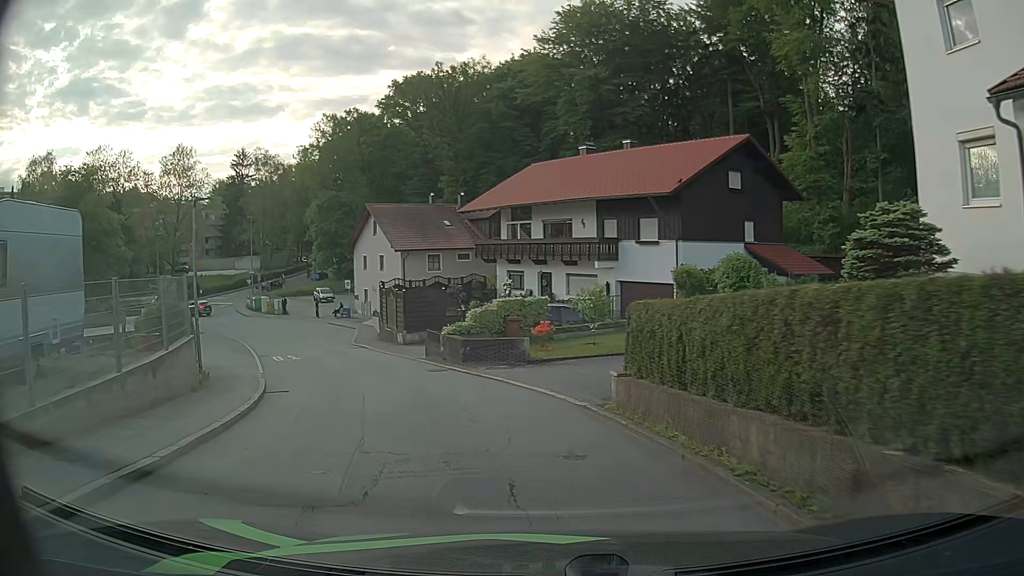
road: residential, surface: asphalt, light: Day
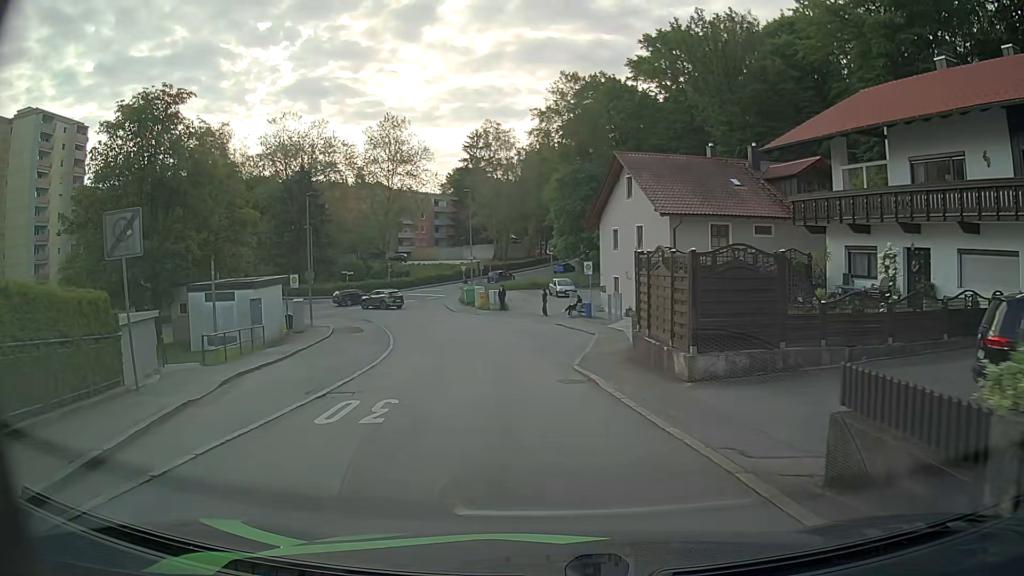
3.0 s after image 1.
(-3.5, +17.4) m; -21°
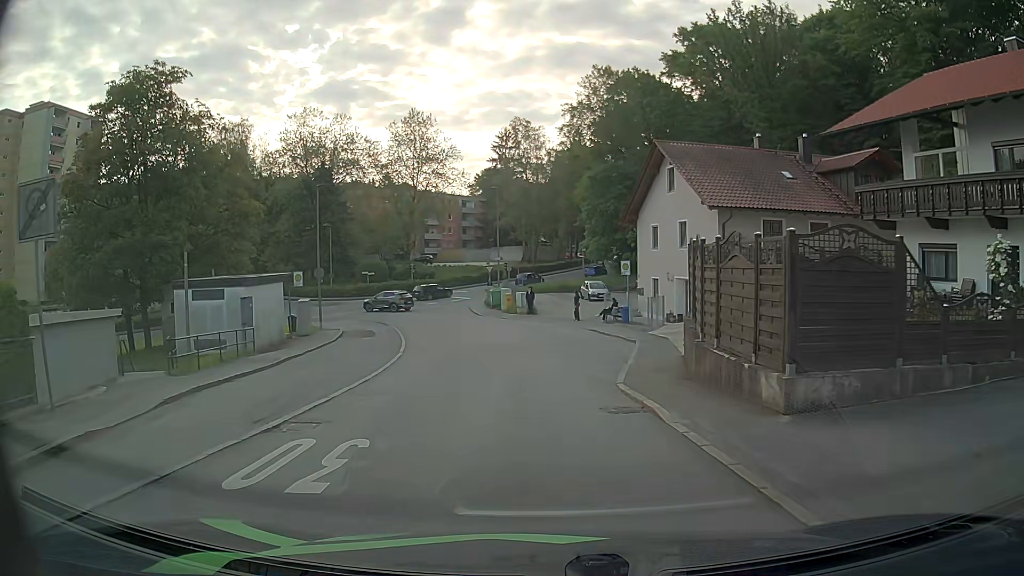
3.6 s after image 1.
(-0.1, +3.6) m; -4°
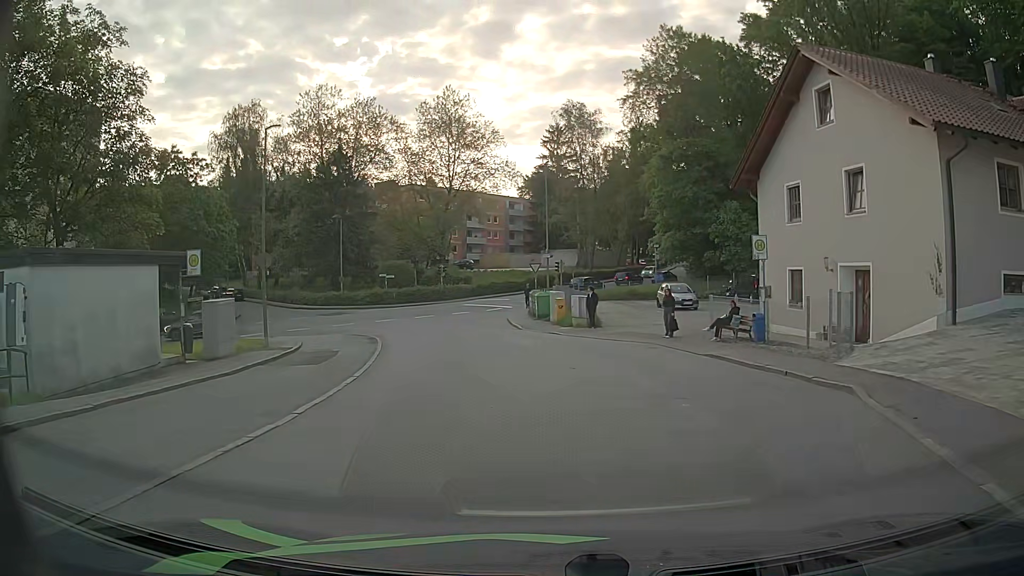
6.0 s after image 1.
(-0.4, +14.1) m; -4°
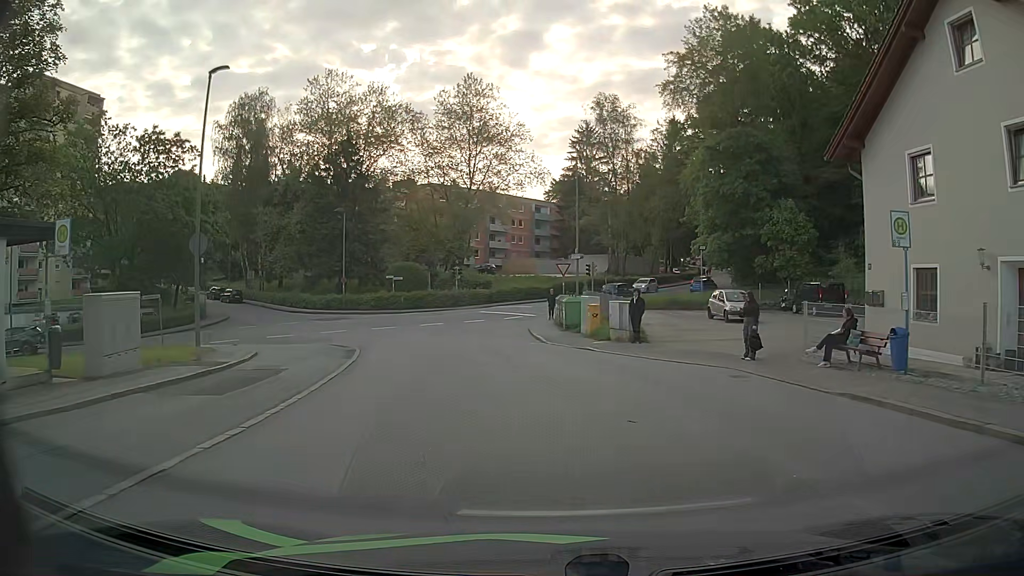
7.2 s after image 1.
(-0.2, +6.9) m; -2°
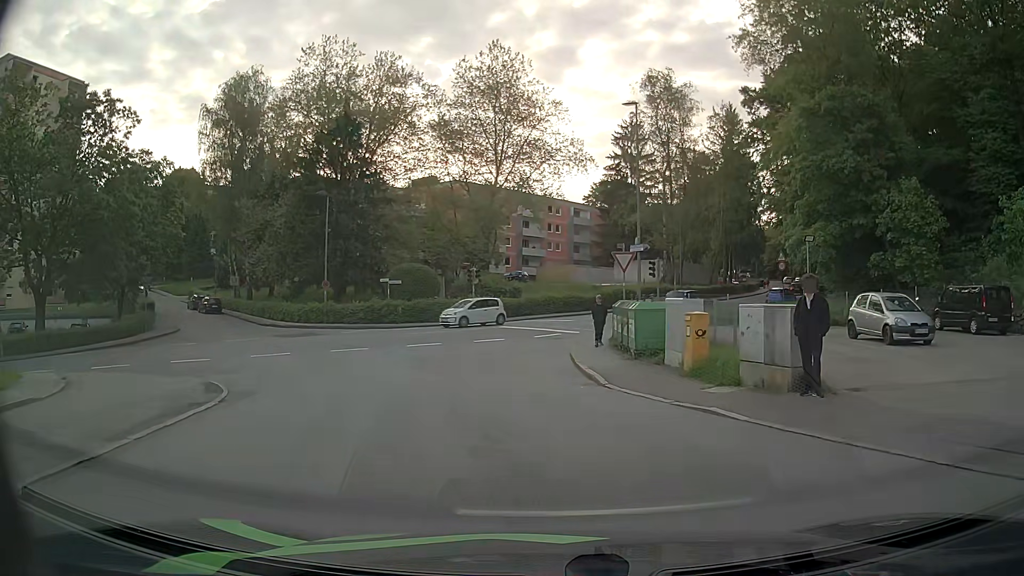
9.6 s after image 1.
(-0.4, +12.8) m; -2°
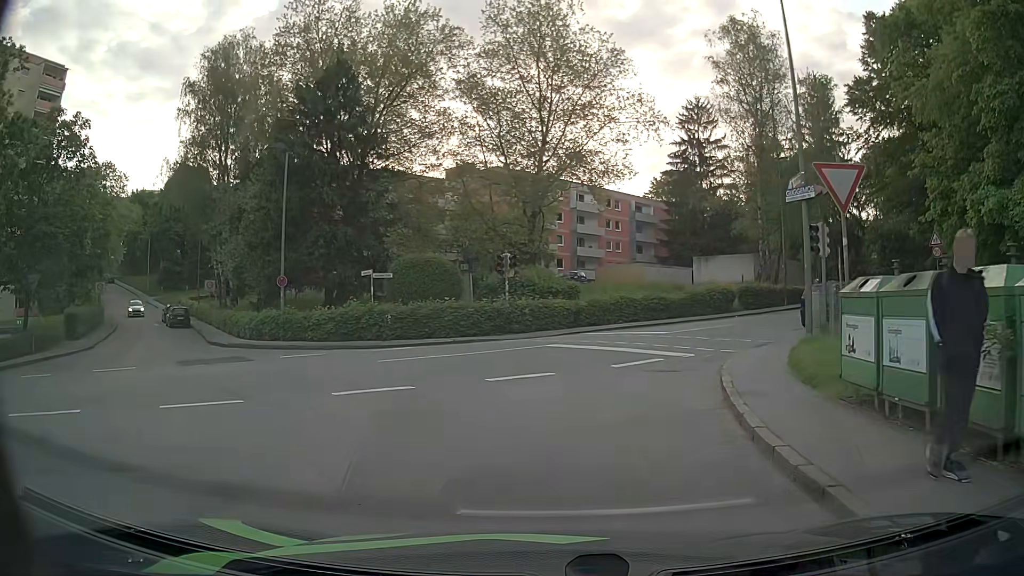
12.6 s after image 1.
(-0.7, +14.3) m; -6°
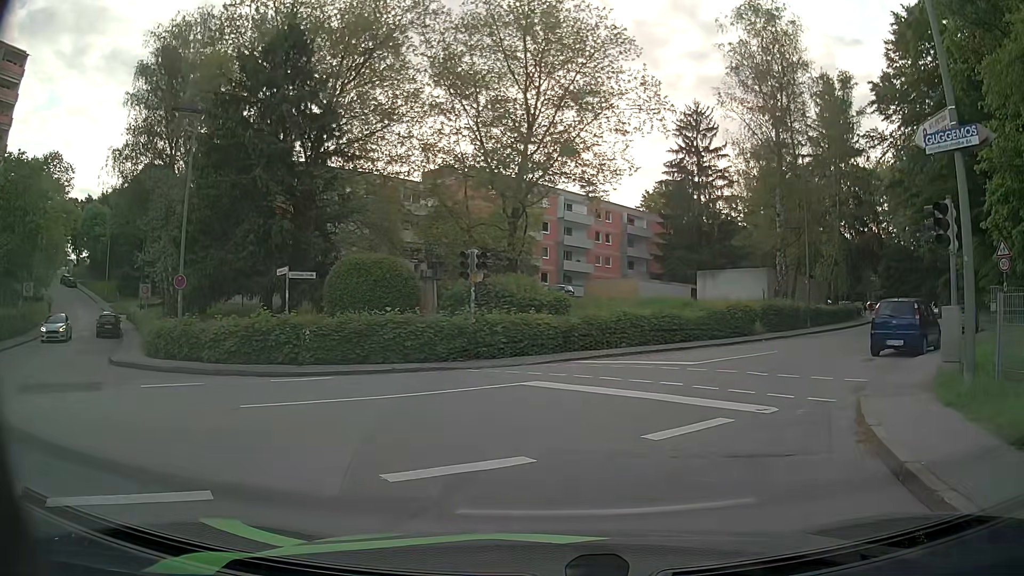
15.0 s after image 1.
(+0.1, +7.0) m; +1°
